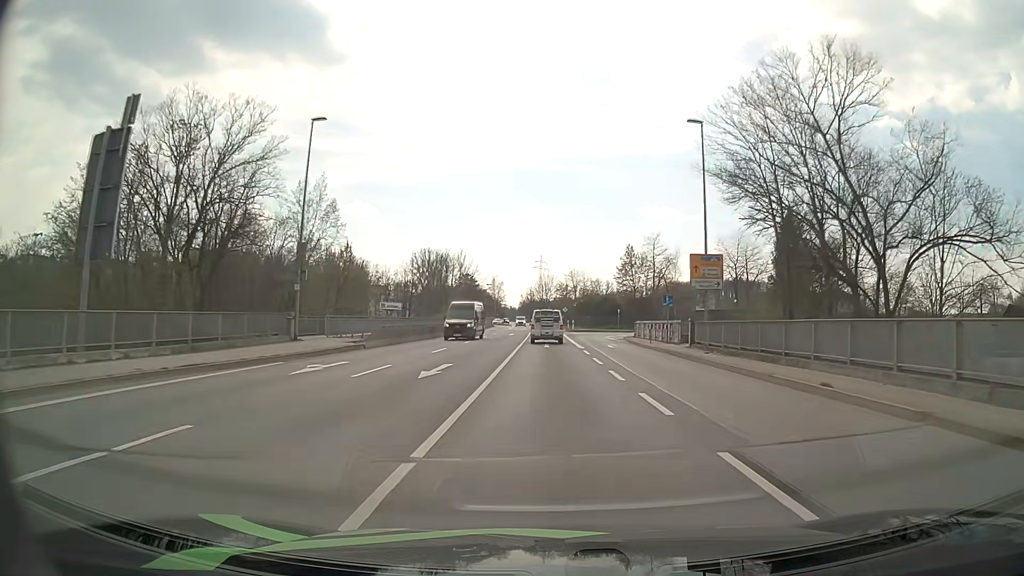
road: primary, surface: asphalt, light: Day
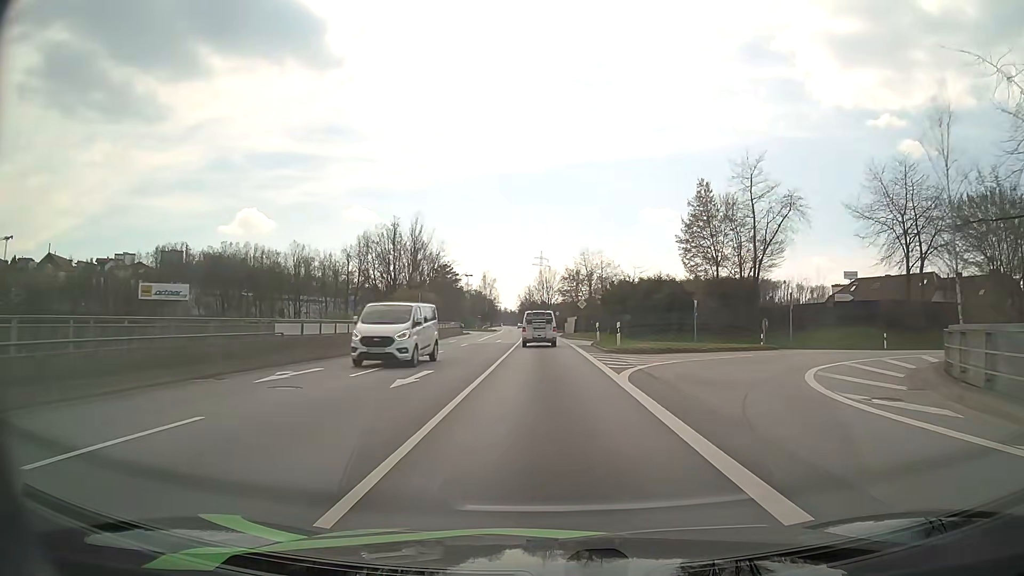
(-0.1, +47.0) m; 0°
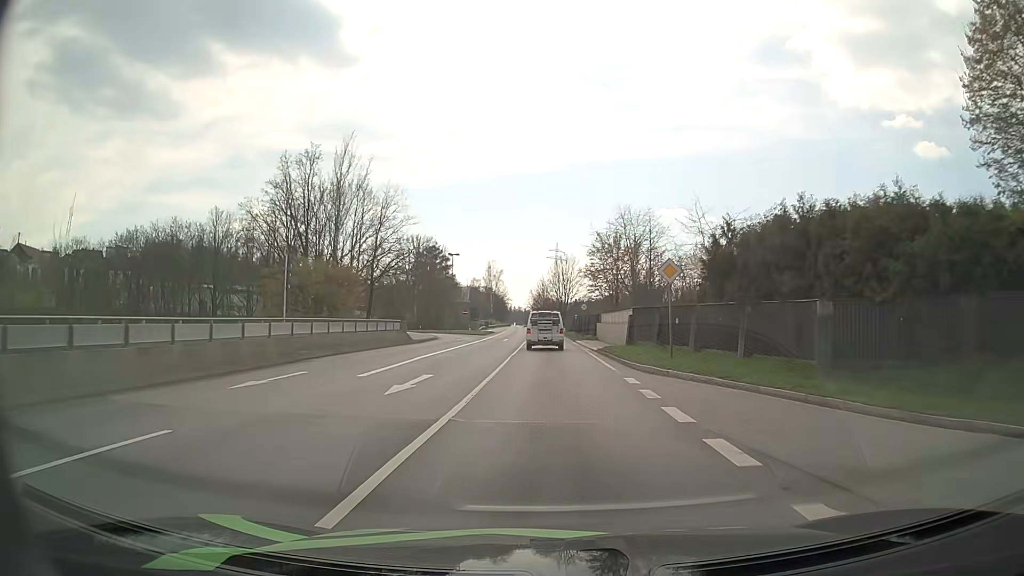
(-0.3, +37.1) m; -1°
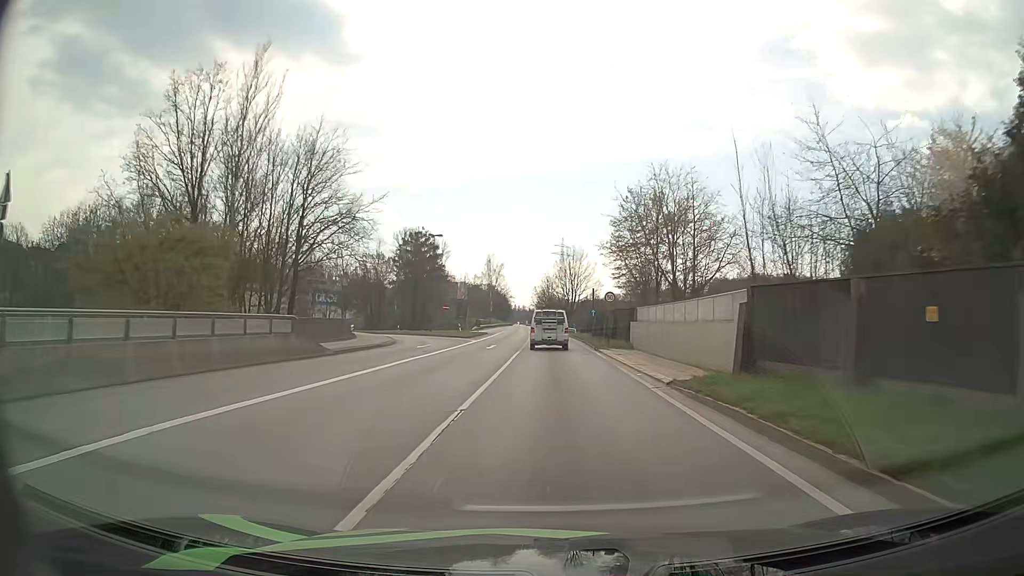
(-0.1, +18.3) m; -1°
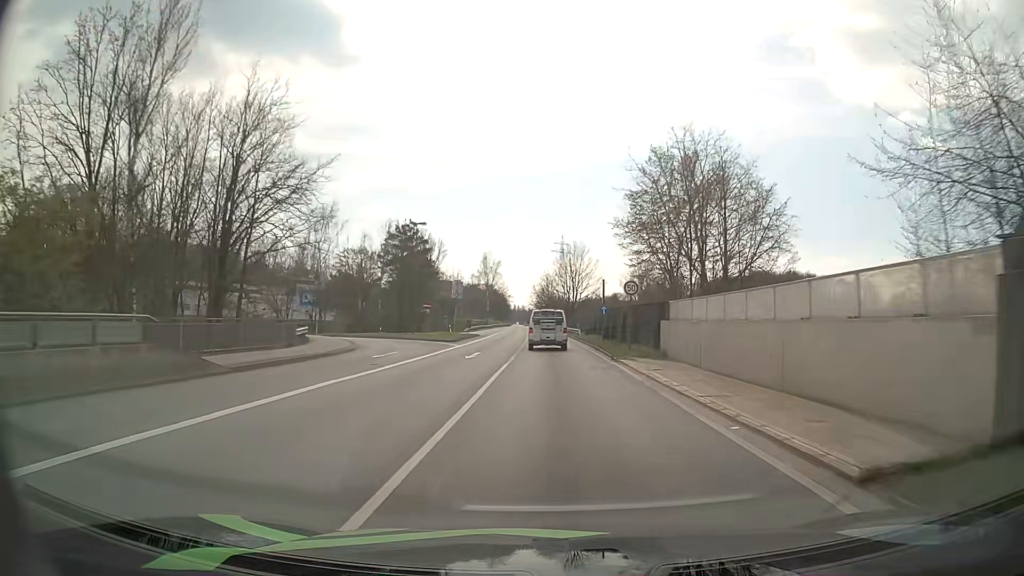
(0.0, +9.2) m; 0°
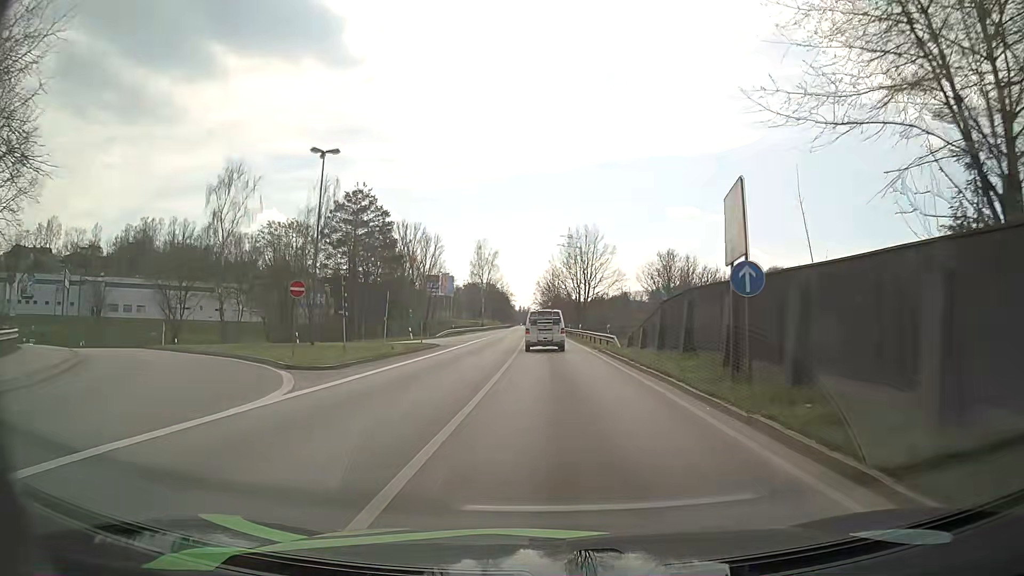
(0.0, +27.2) m; 0°
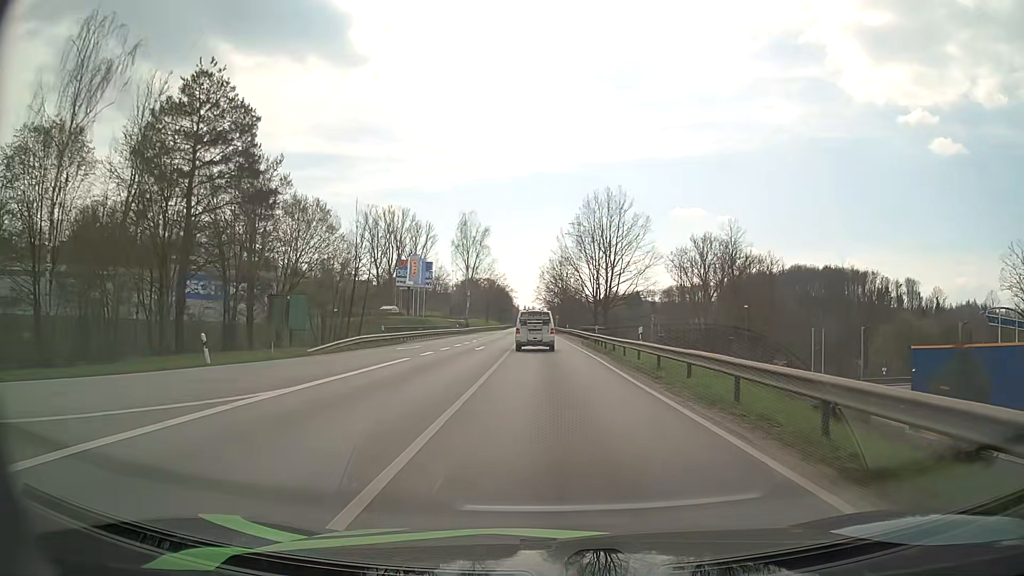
(-0.3, +36.3) m; -1°
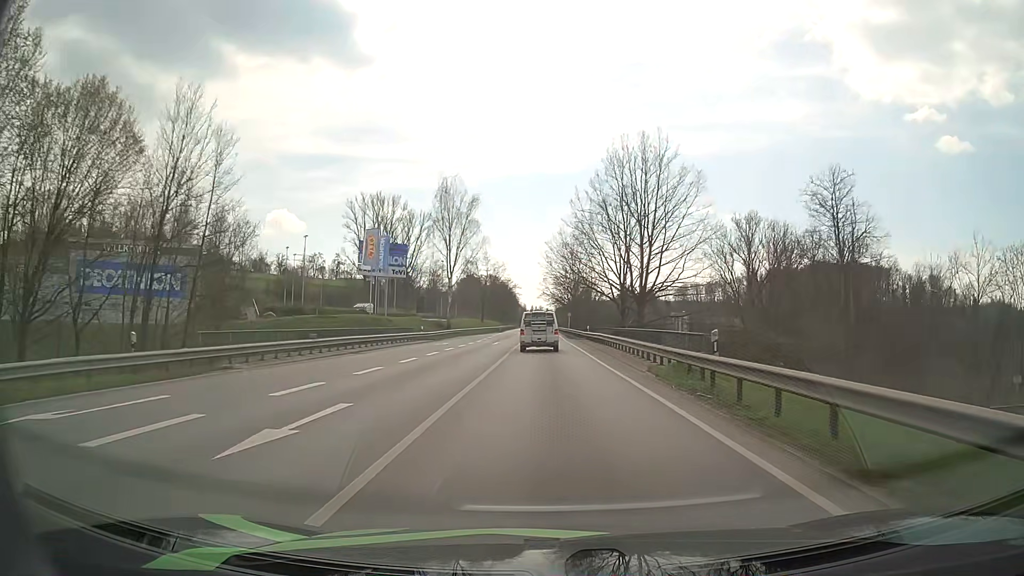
(-0.2, +28.4) m; -1°
(0, +10) (0, +20) (0, +30) (0, +40) (0, +50) (0, +60) (0, +70) (-1, +80) (-1, +90) (-1, +100) m
